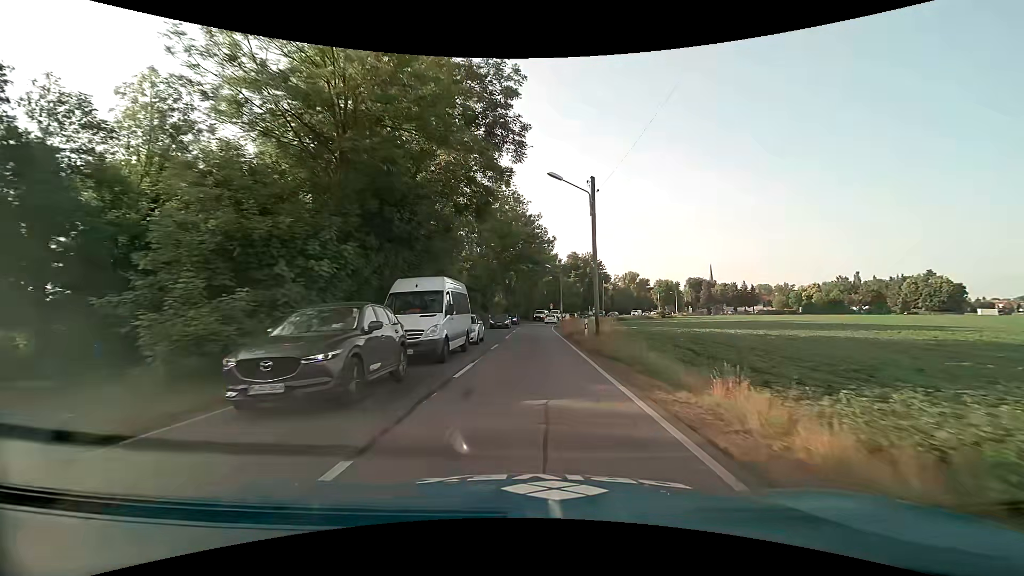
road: secondary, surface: asphalt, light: Day
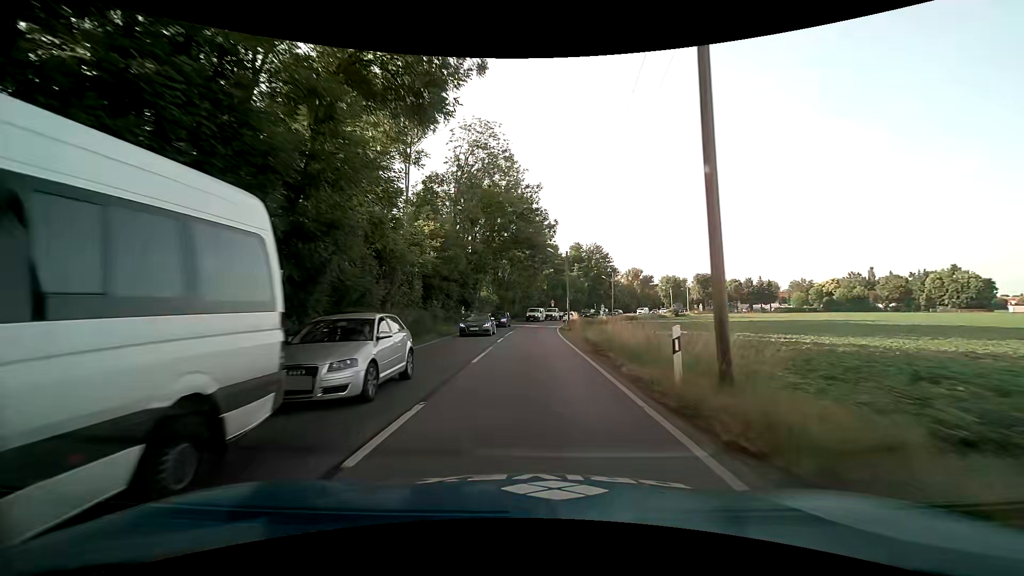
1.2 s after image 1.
(0.0, +15.0) m; 0°
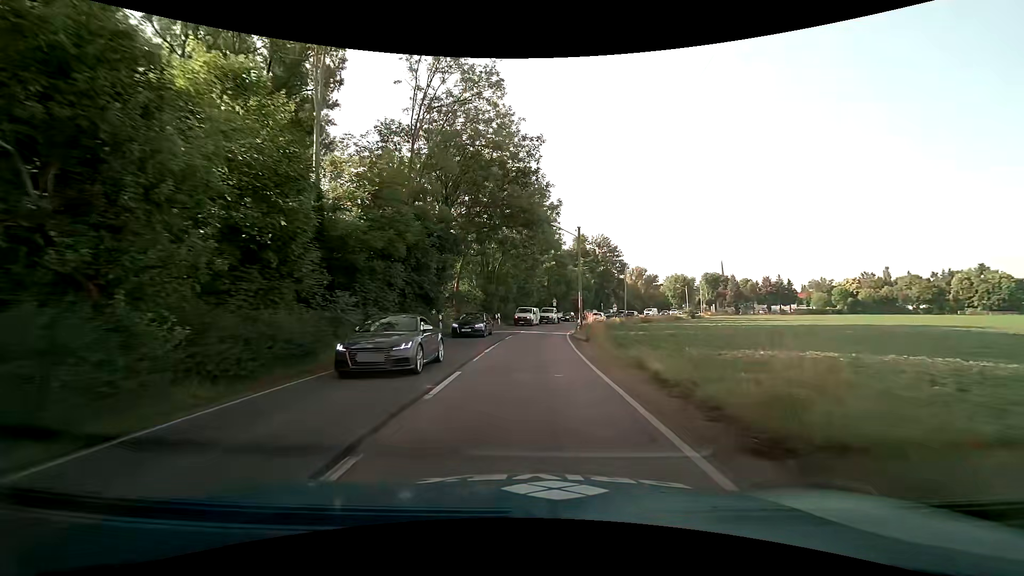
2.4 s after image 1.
(0.0, +14.7) m; 0°
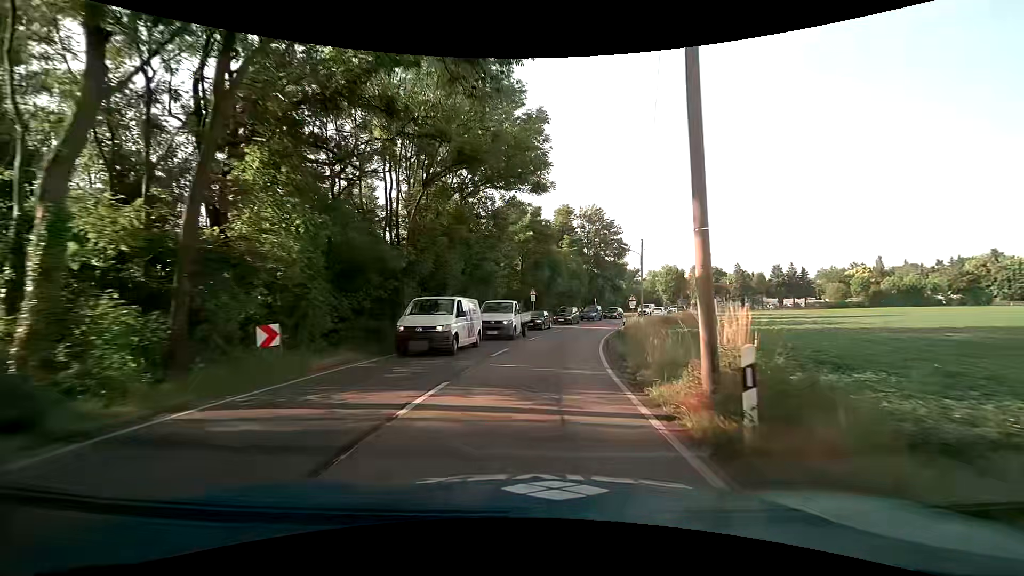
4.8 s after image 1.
(+0.4, +28.6) m; +3°
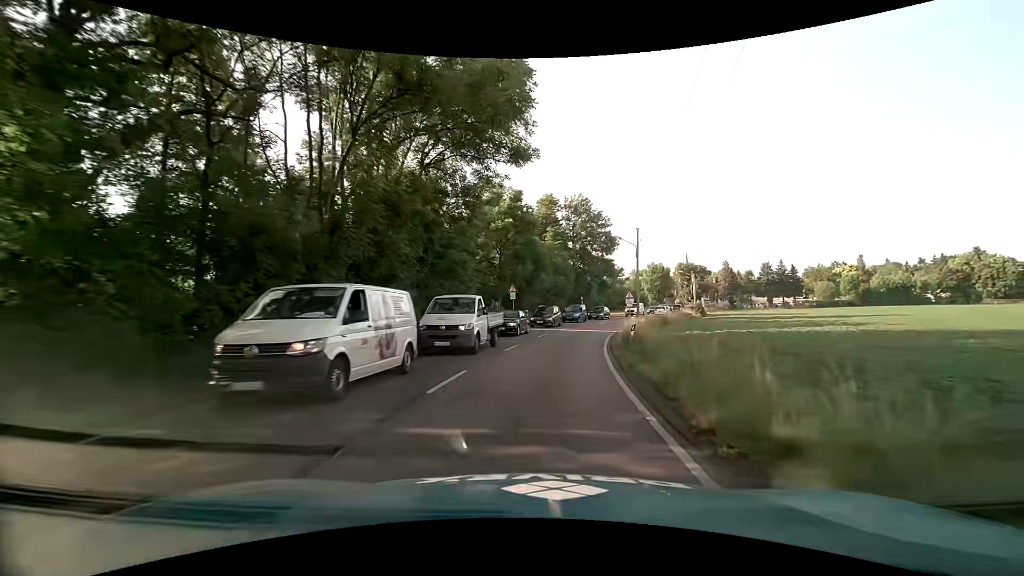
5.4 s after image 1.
(+0.1, +7.0) m; +2°
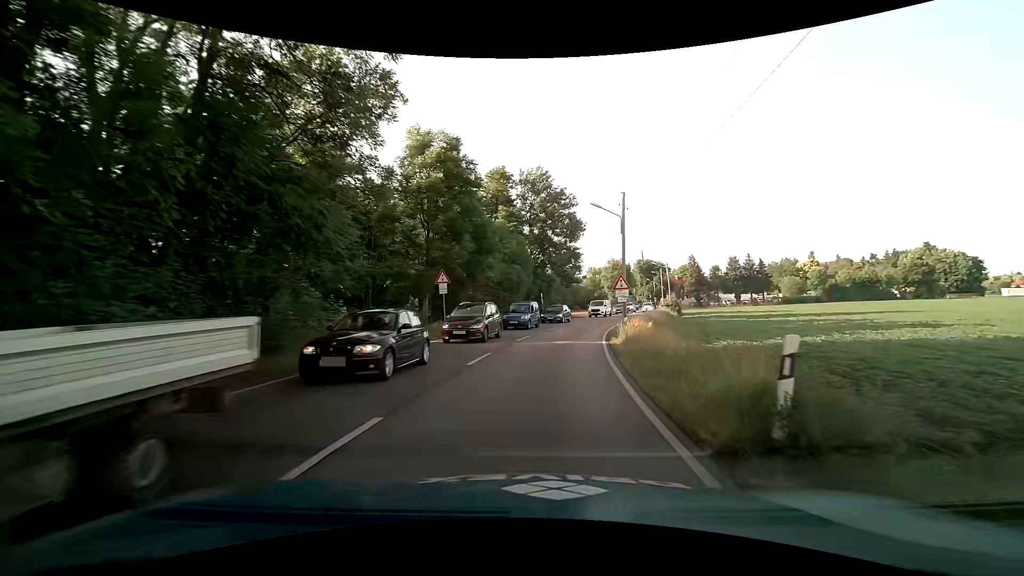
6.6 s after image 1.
(+0.6, +13.9) m; +6°
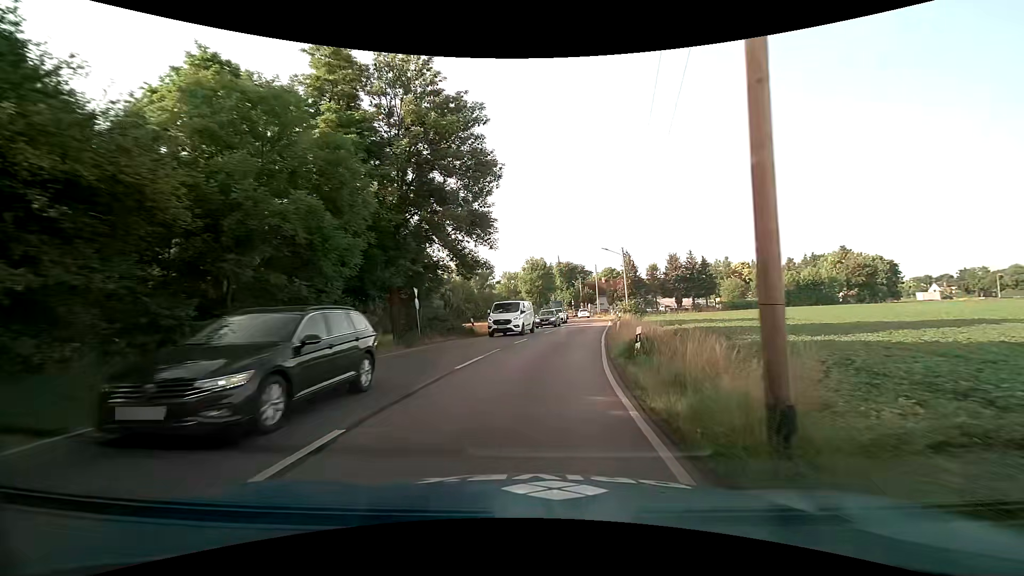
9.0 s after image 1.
(+2.1, +27.1) m; +9°
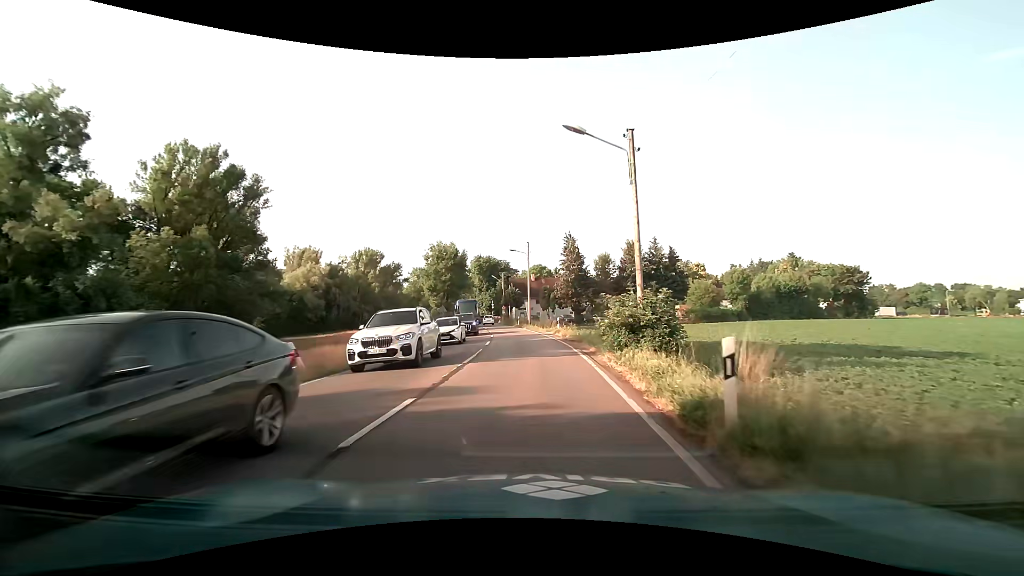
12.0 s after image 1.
(+3.1, +33.3) m; +9°
(0, +10) (0, +20) (-1, +30) (-2, +40) (-3, +50) (-4, +60) (-5, +70) (-7, +80) (-8, +89) (-10, +99) m
